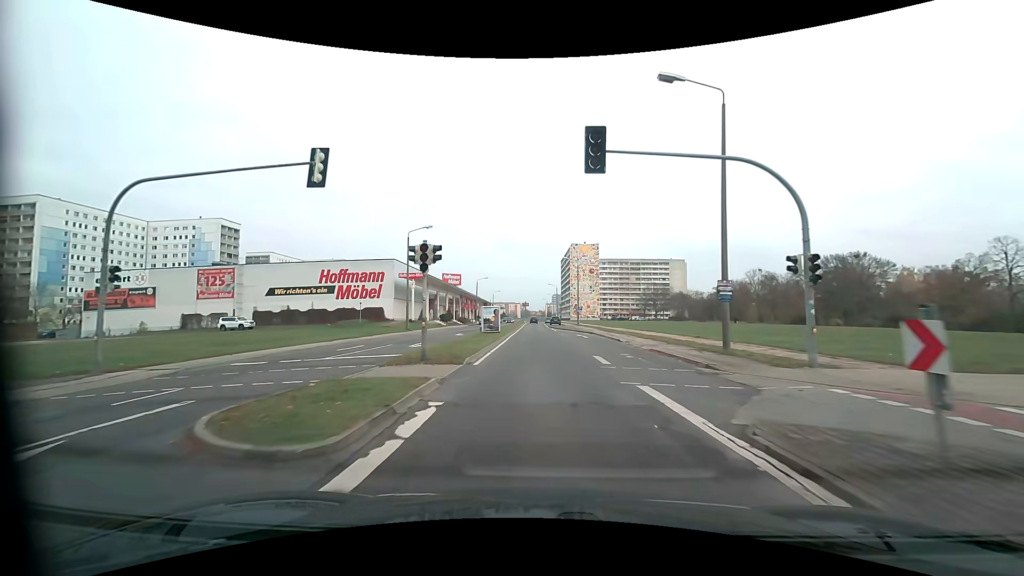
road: tertiary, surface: asphalt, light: Day
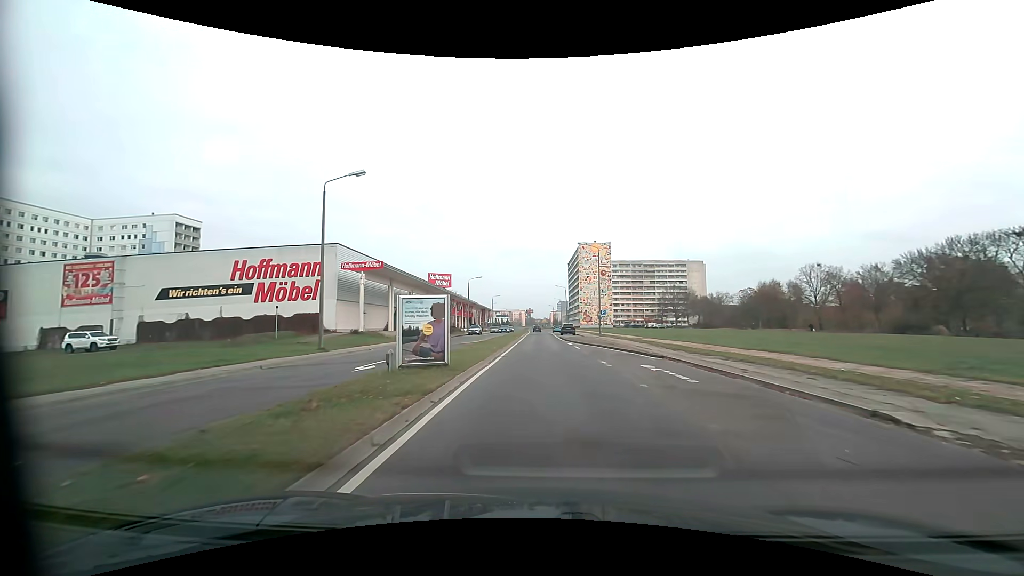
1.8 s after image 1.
(-0.2, +23.2) m; 0°
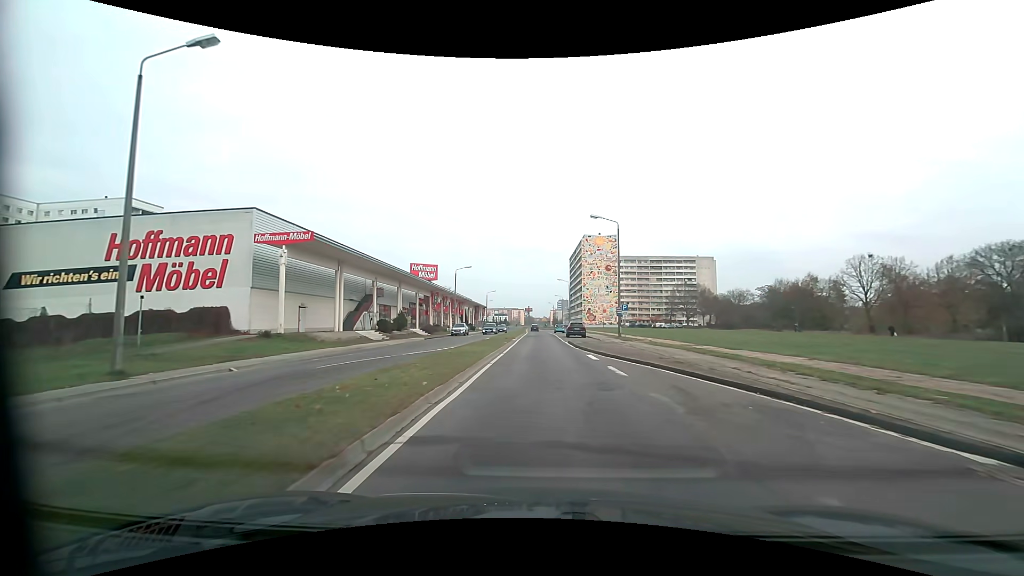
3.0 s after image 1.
(0.0, +15.4) m; 0°
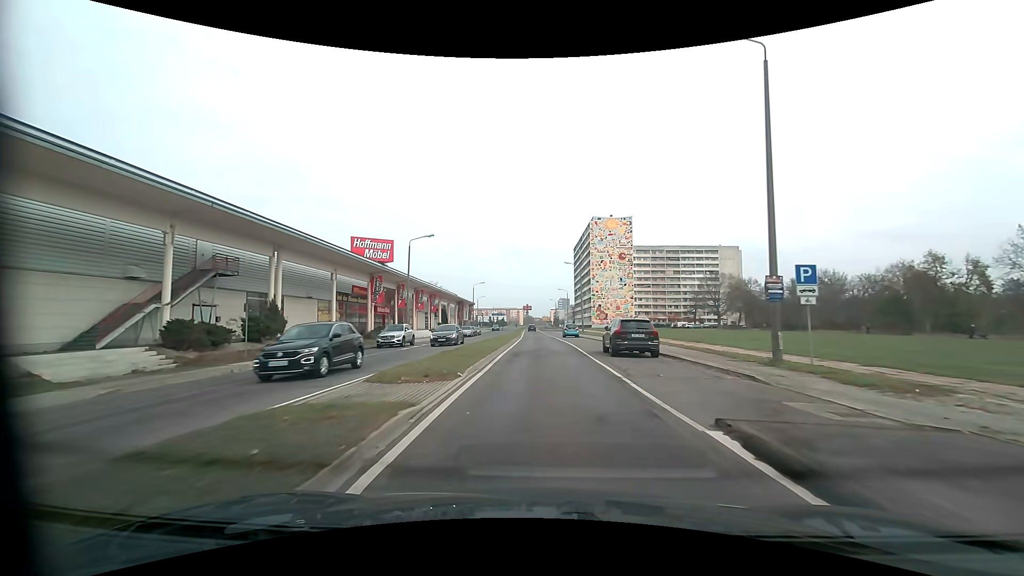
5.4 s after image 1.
(-0.1, +30.6) m; 0°
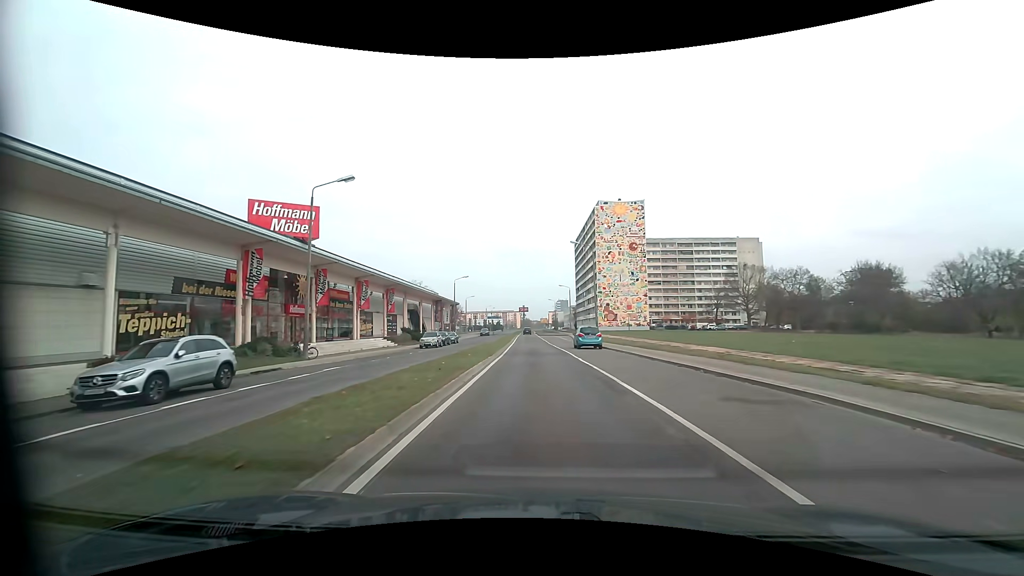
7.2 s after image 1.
(+0.1, +22.8) m; 0°
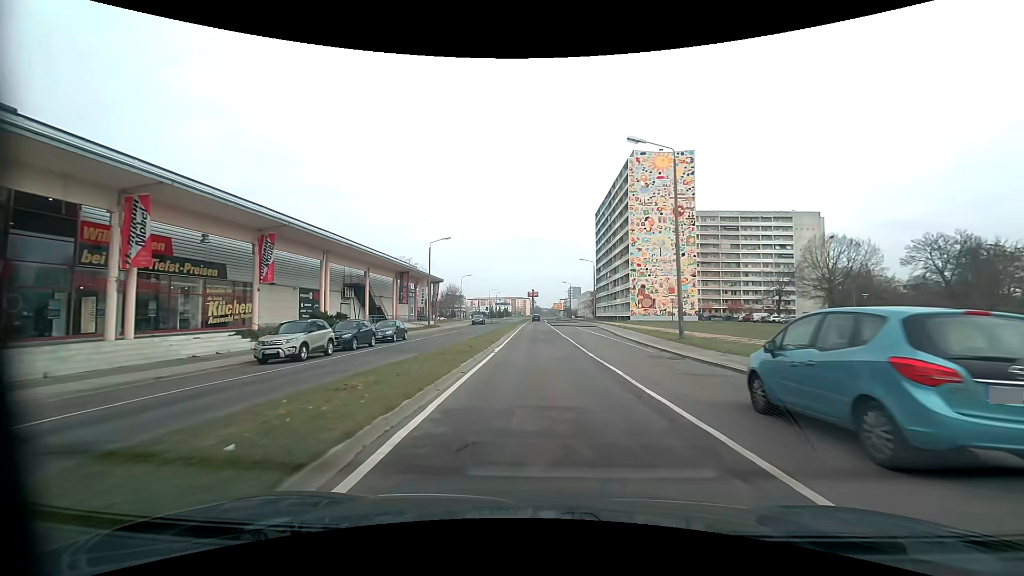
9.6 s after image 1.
(-0.5, +30.4) m; -1°
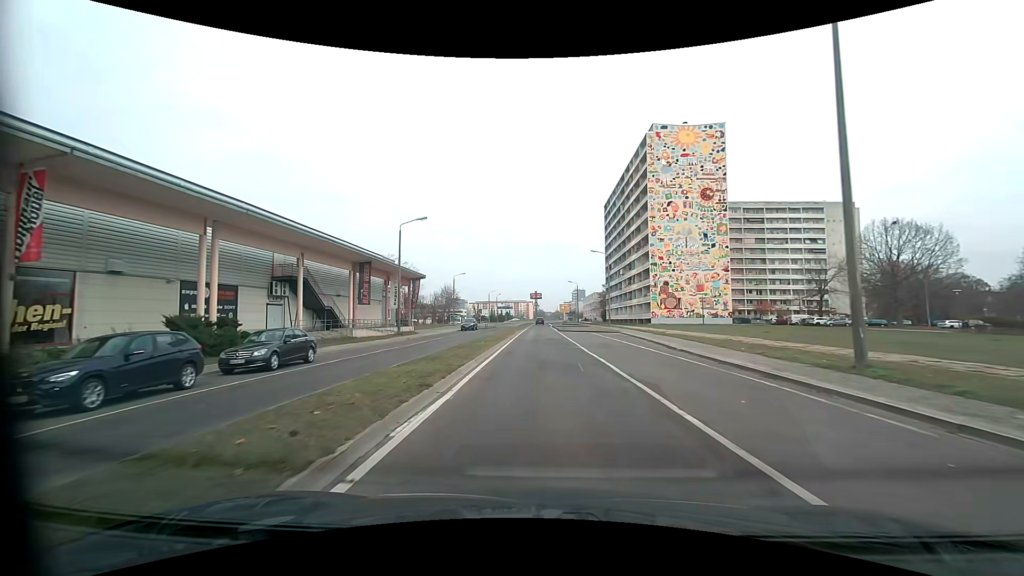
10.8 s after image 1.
(-0.1, +15.1) m; 0°
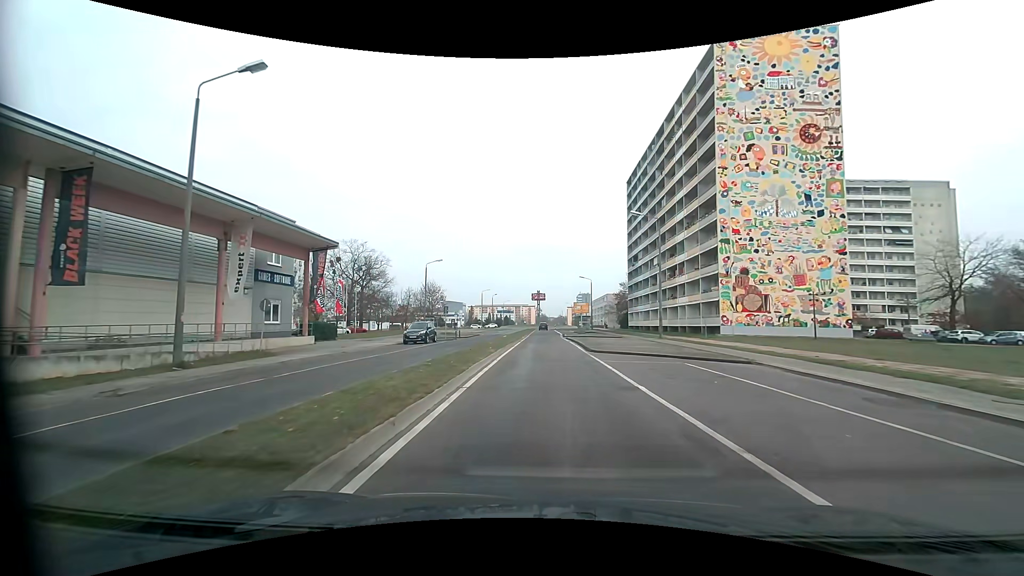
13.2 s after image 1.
(-0.2, +30.1) m; 0°
(0, +10) (0, +20) (0, +30) (0, +40) (0, +50) (0, +60) (0, +70) (0, +80) (0, +90) (0, +100) m
